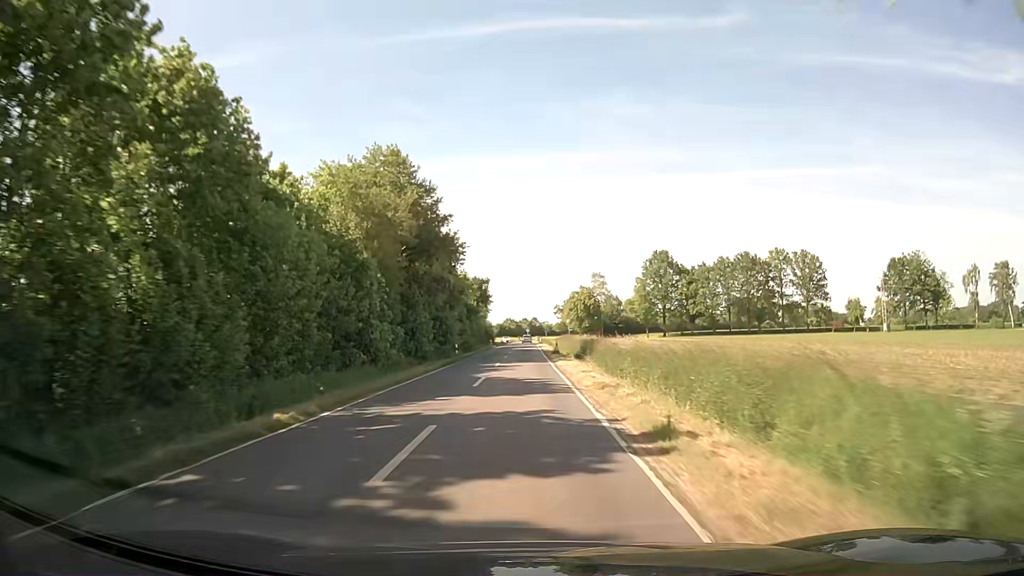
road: secondary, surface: asphalt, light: Day
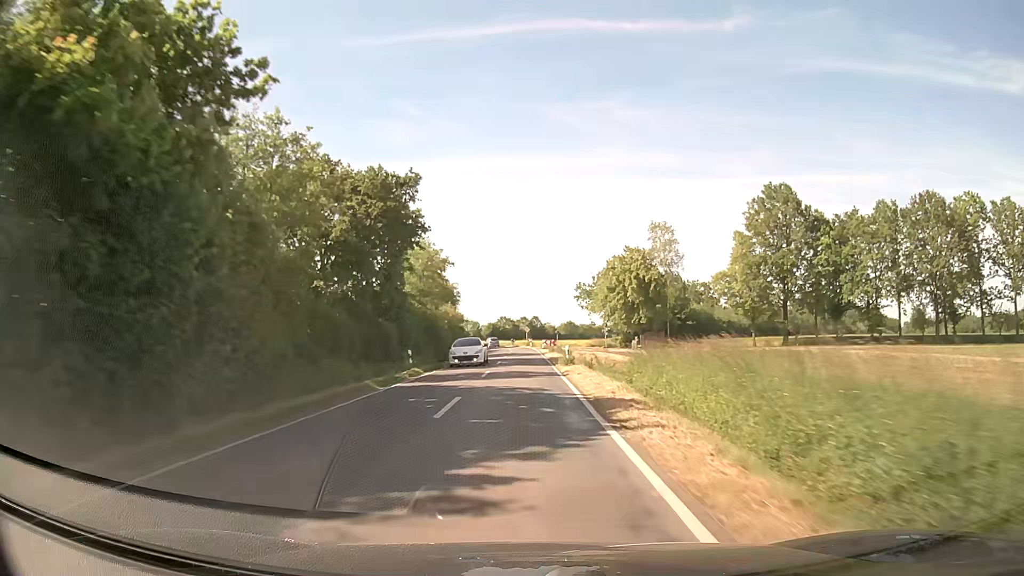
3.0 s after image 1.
(0.0, +67.2) m; 0°
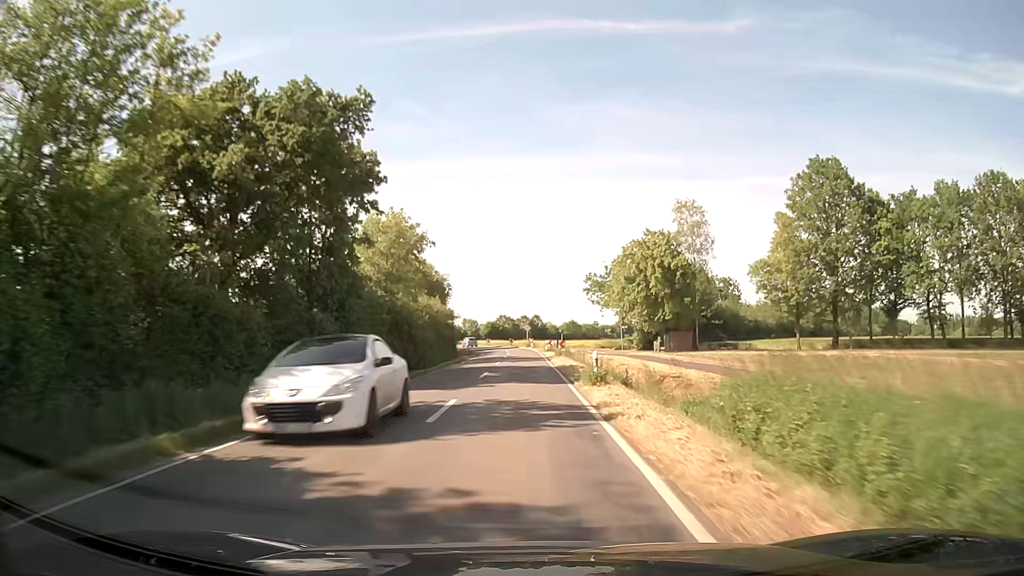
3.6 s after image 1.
(0.0, +12.6) m; 0°
